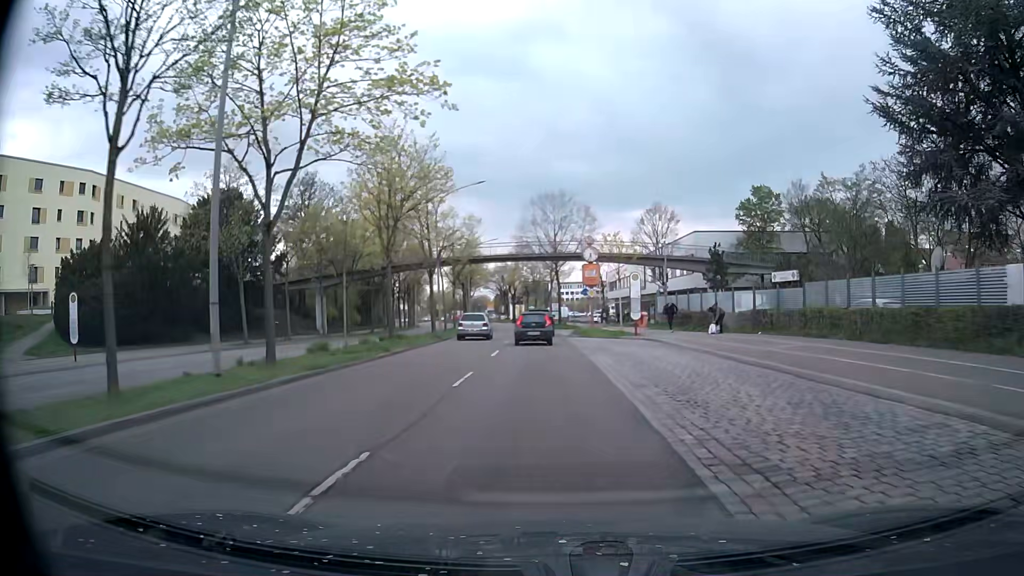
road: primary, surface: asphalt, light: Day
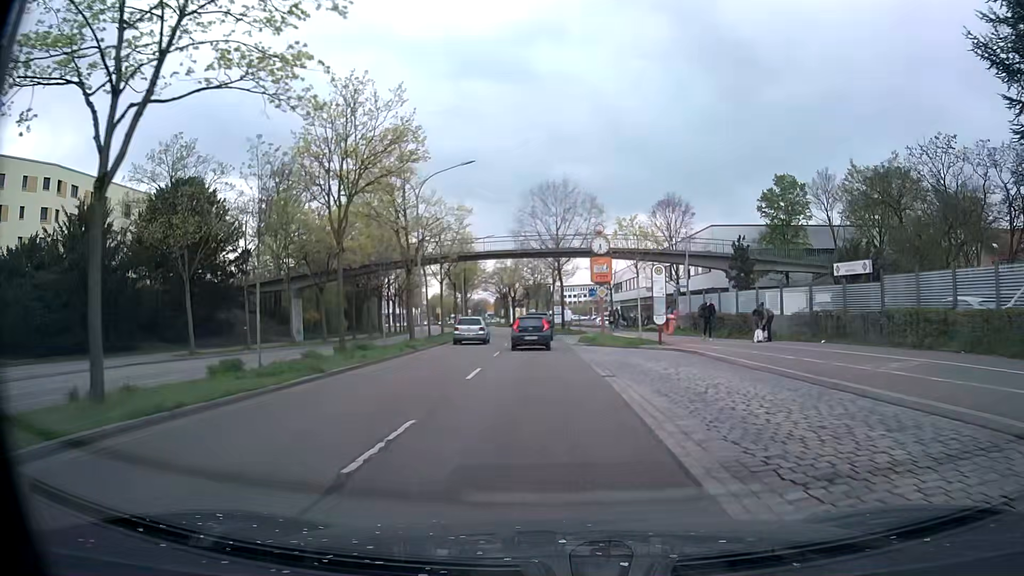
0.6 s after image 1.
(0.0, +6.7) m; 0°
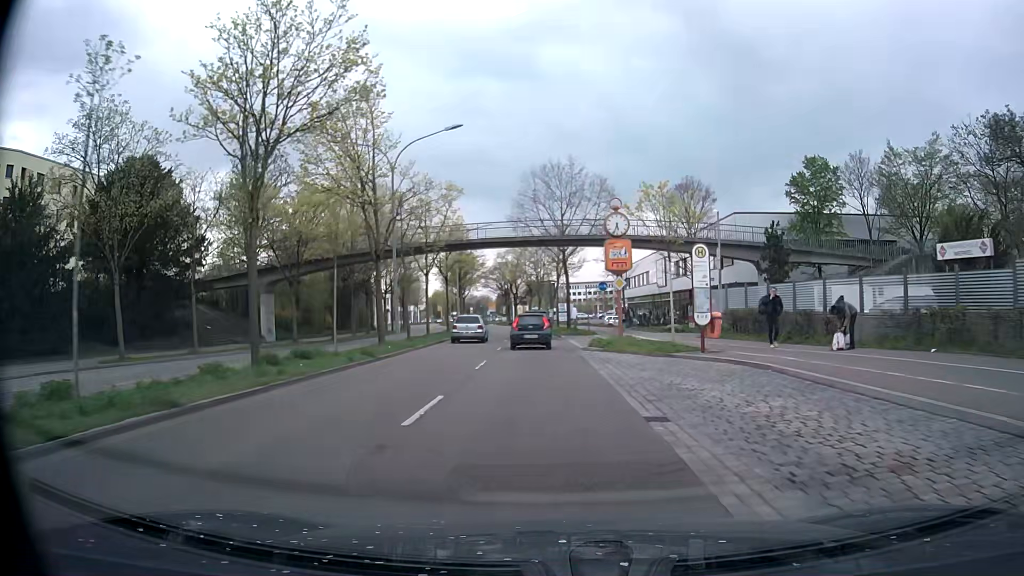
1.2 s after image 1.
(0.0, +6.7) m; -1°
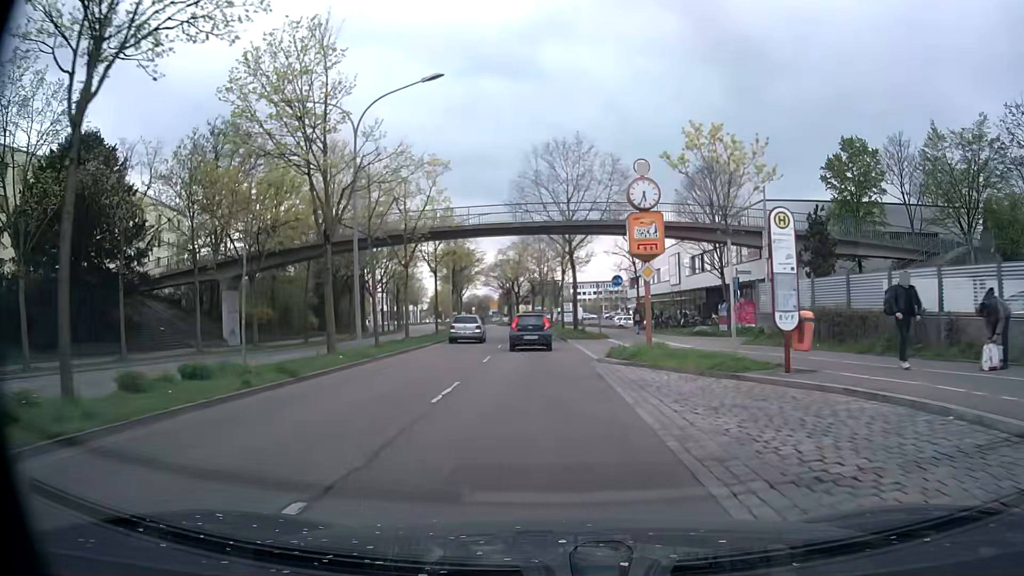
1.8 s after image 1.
(0.0, +6.7) m; -1°
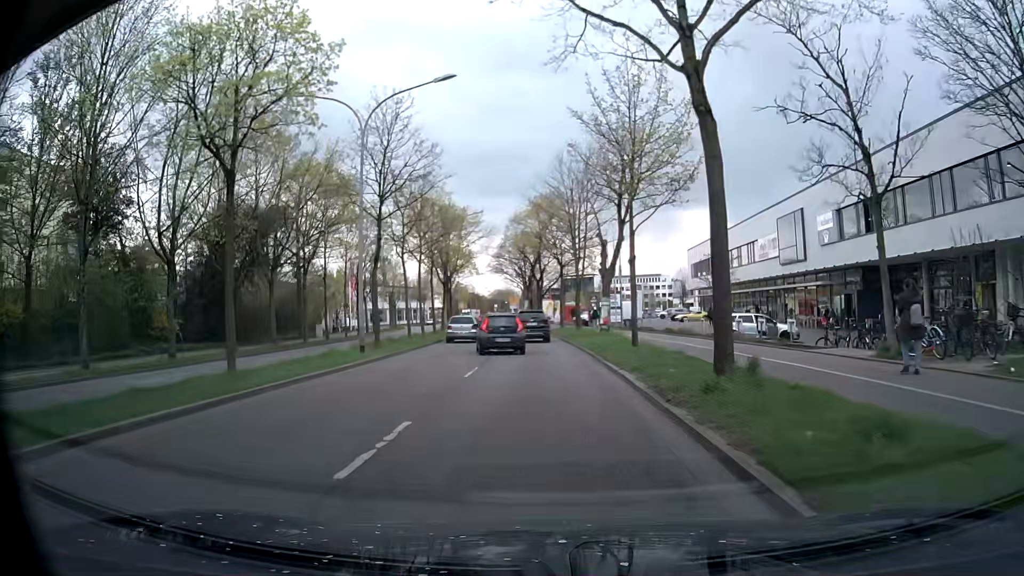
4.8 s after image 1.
(-0.4, +32.5) m; -2°
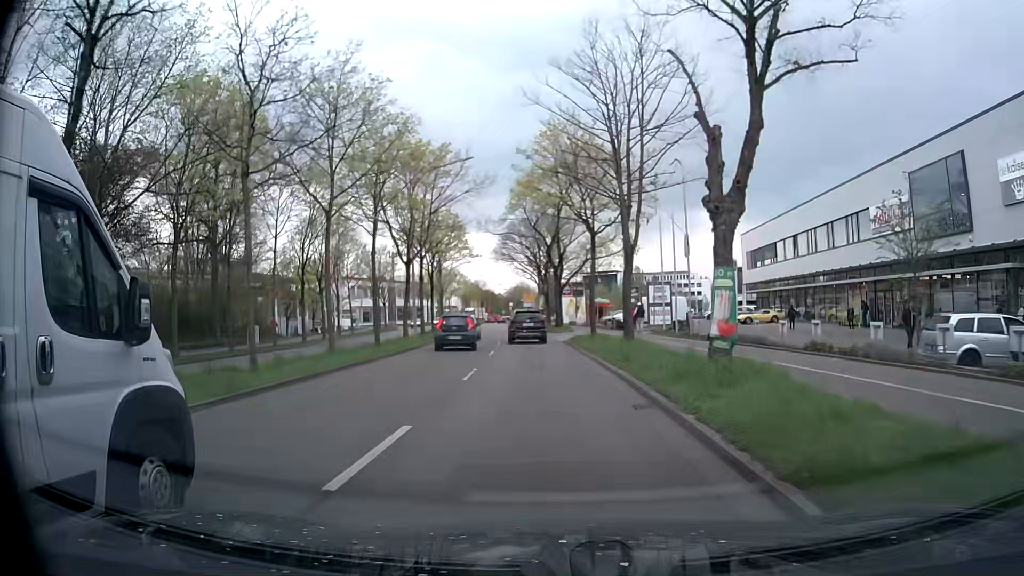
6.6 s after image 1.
(-0.3, +18.9) m; -1°
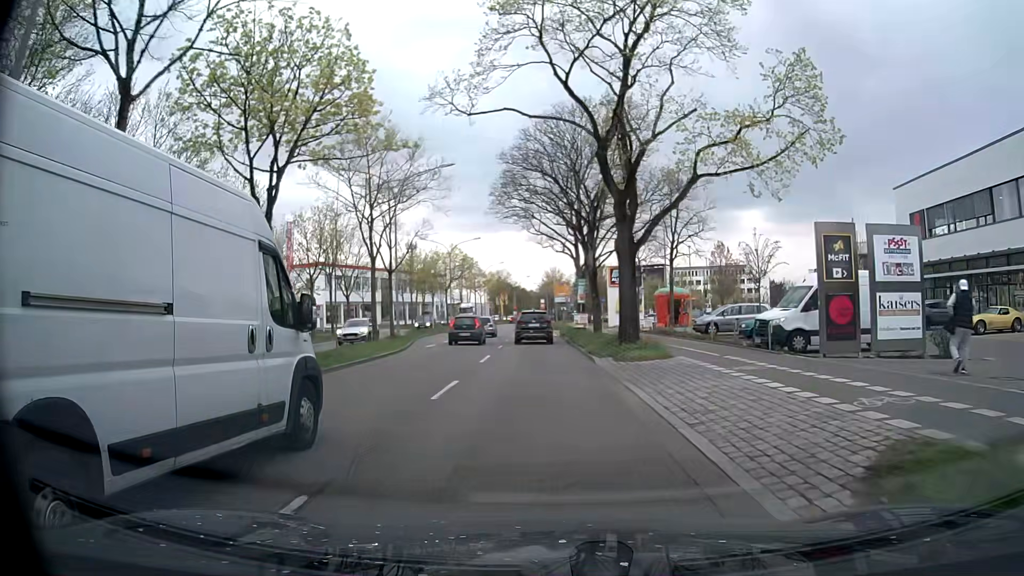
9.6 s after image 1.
(-0.9, +30.9) m; -4°
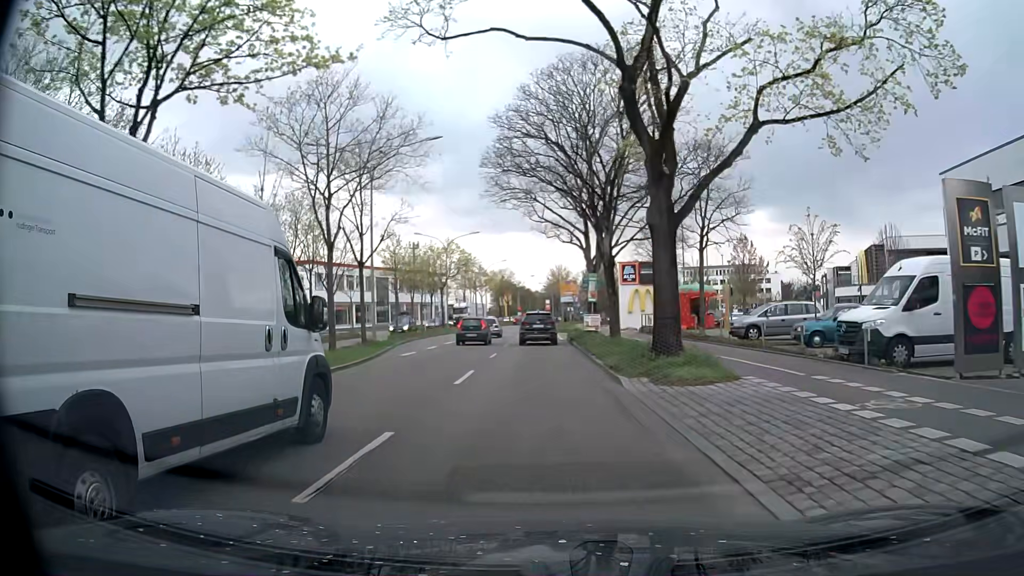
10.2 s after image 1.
(0.0, +6.2) m; 0°
(0, +10) (0, +20) (0, +30) (-1, +40) (-1, +50) (-1, +60) (-2, +70) (-2, +80) (-2, +90) (-1, +100) m
